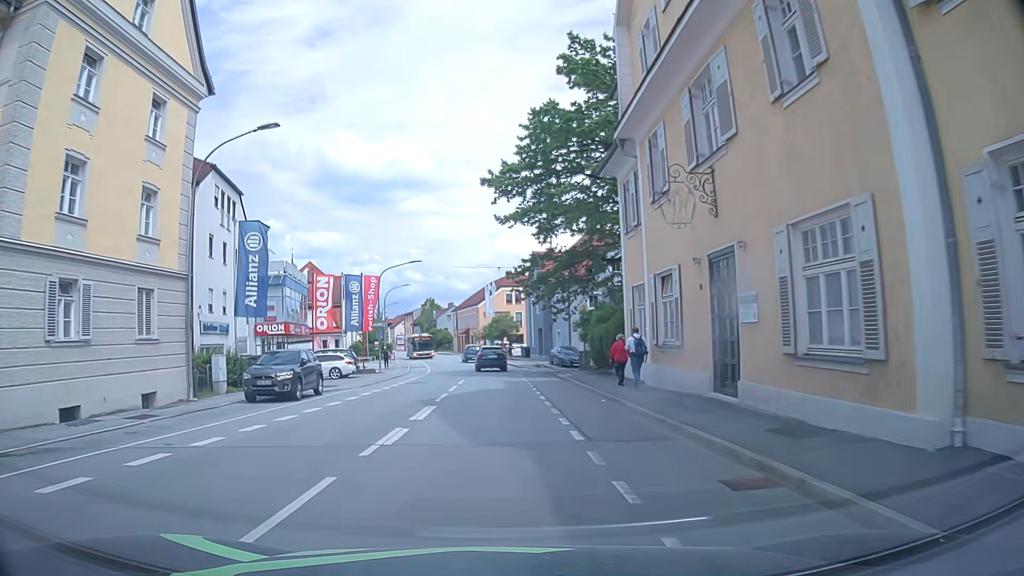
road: tertiary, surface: asphalt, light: Day
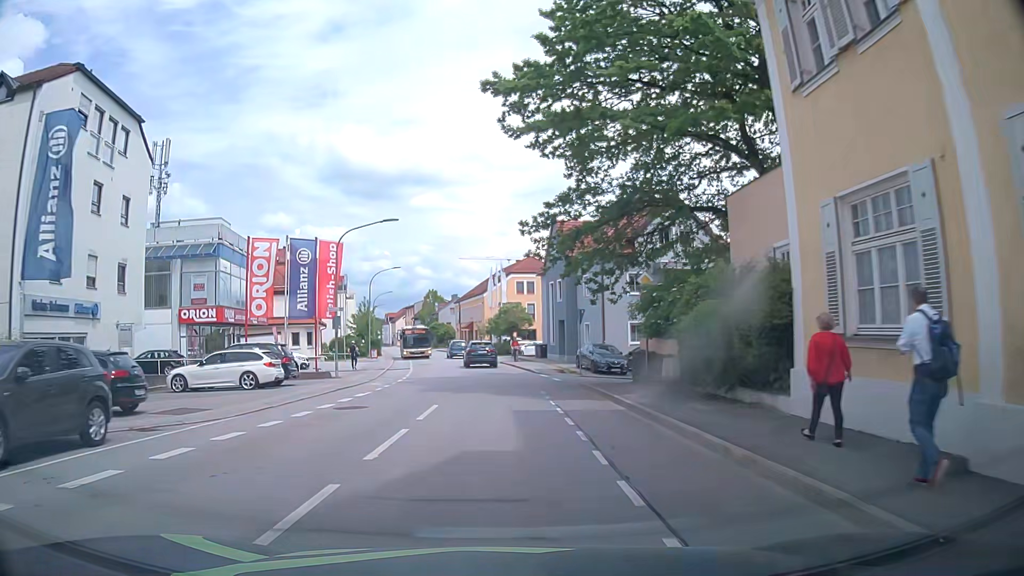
(0.0, +14.2) m; 0°
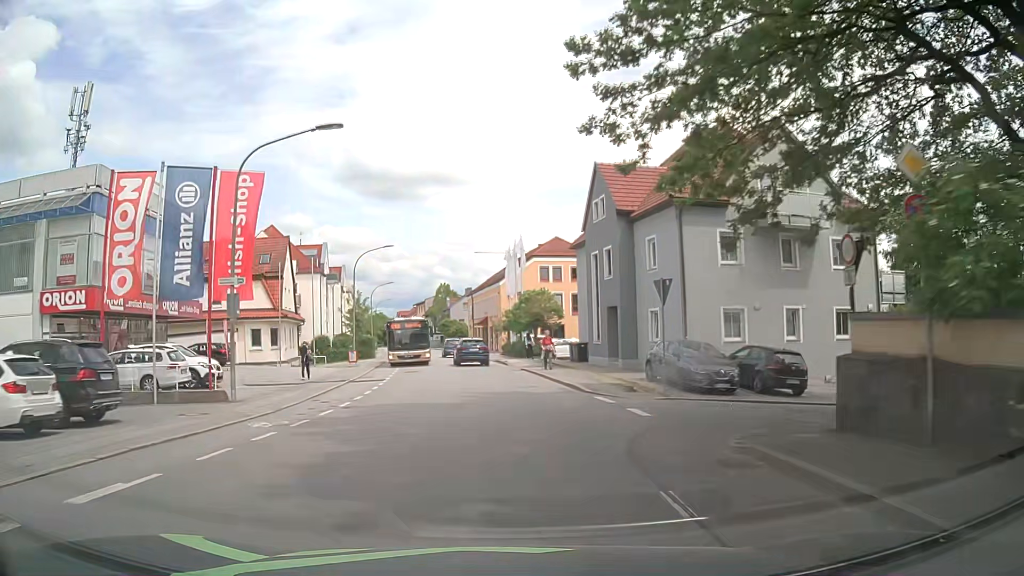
(-0.2, +14.7) m; -1°
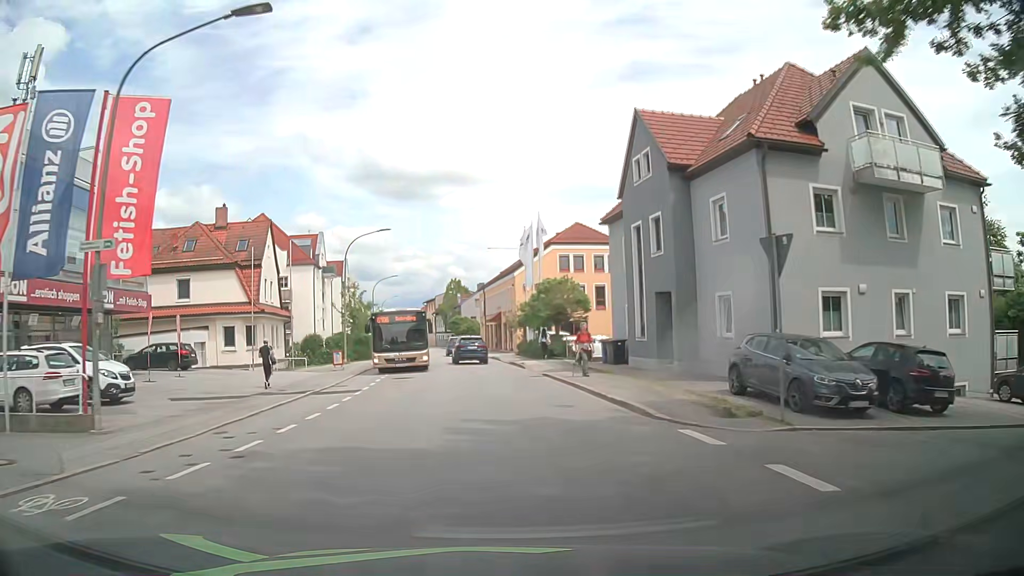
(-0.1, +7.4) m; -1°
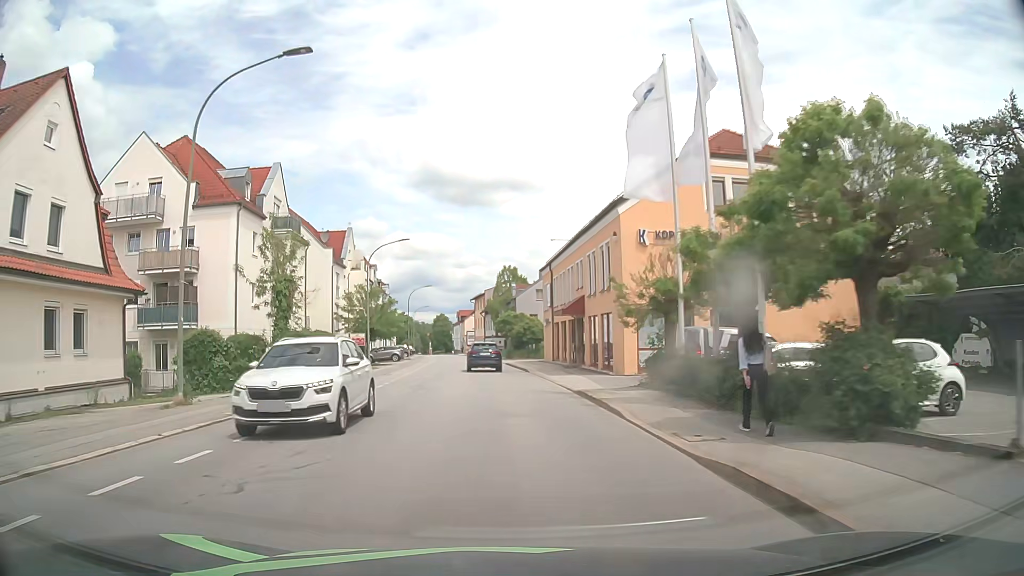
(-1.6, +29.9) m; -6°
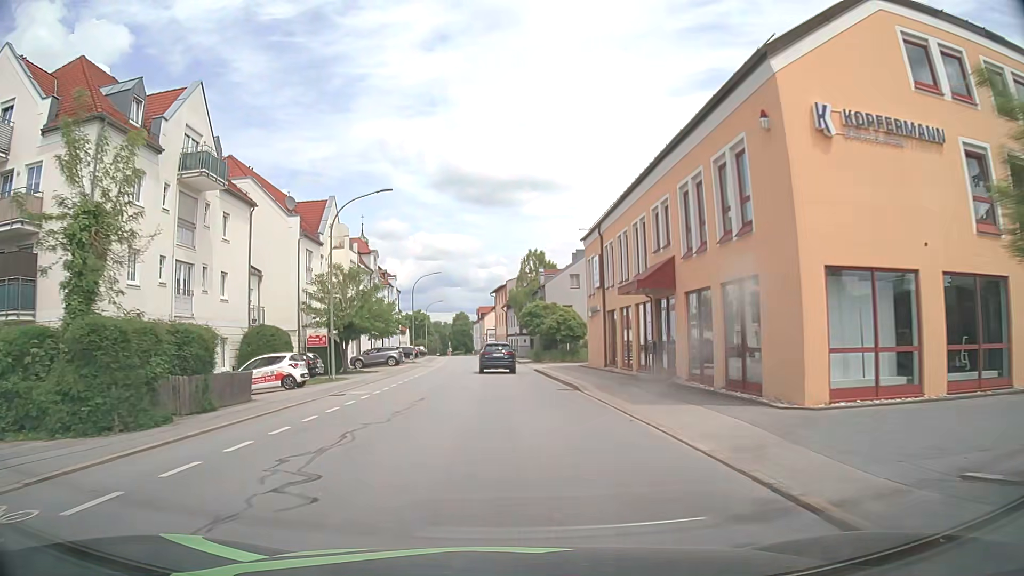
(-0.2, +15.0) m; -2°
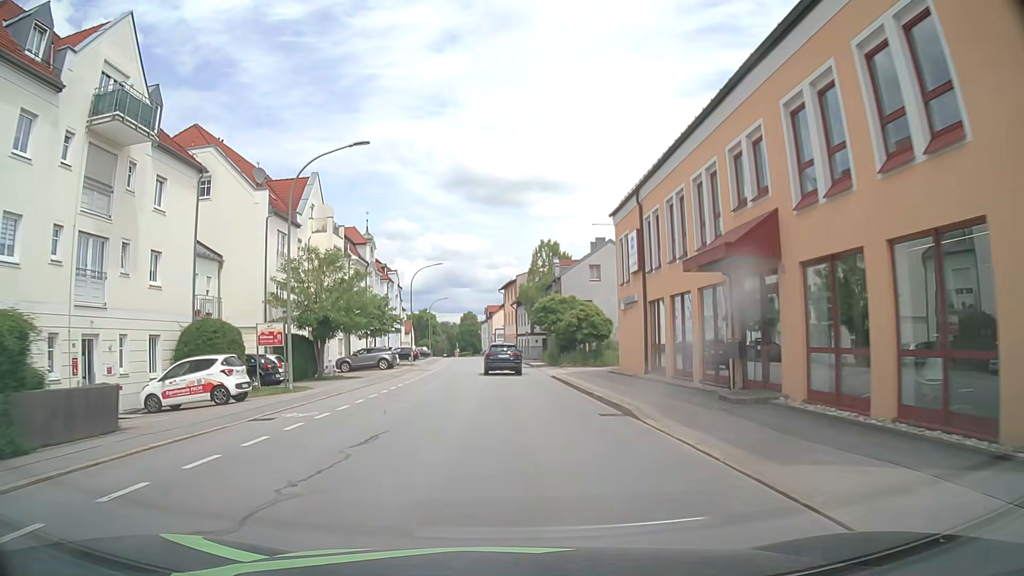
(-0.1, +7.5) m; -1°
